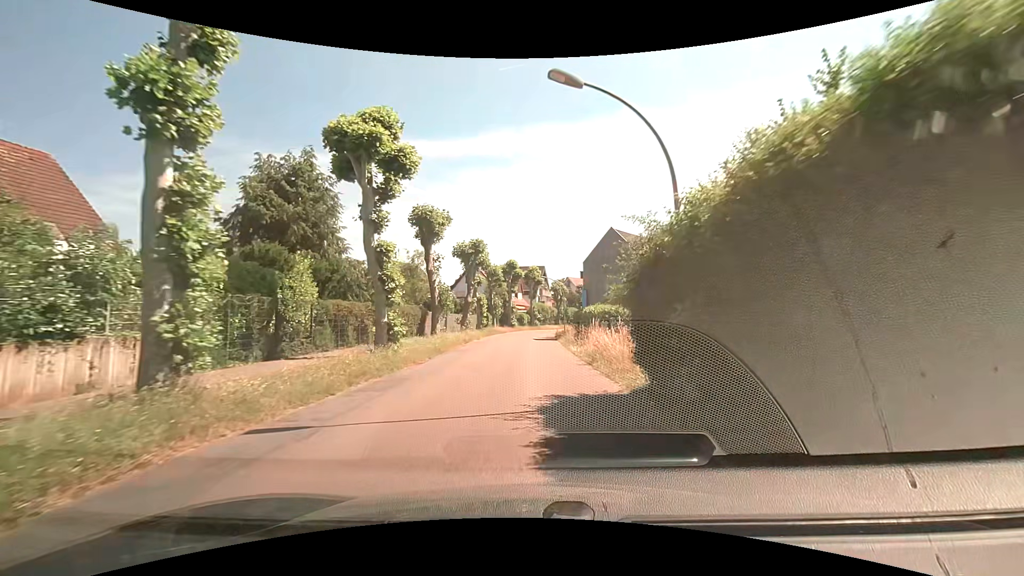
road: tertiary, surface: asphalt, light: Day
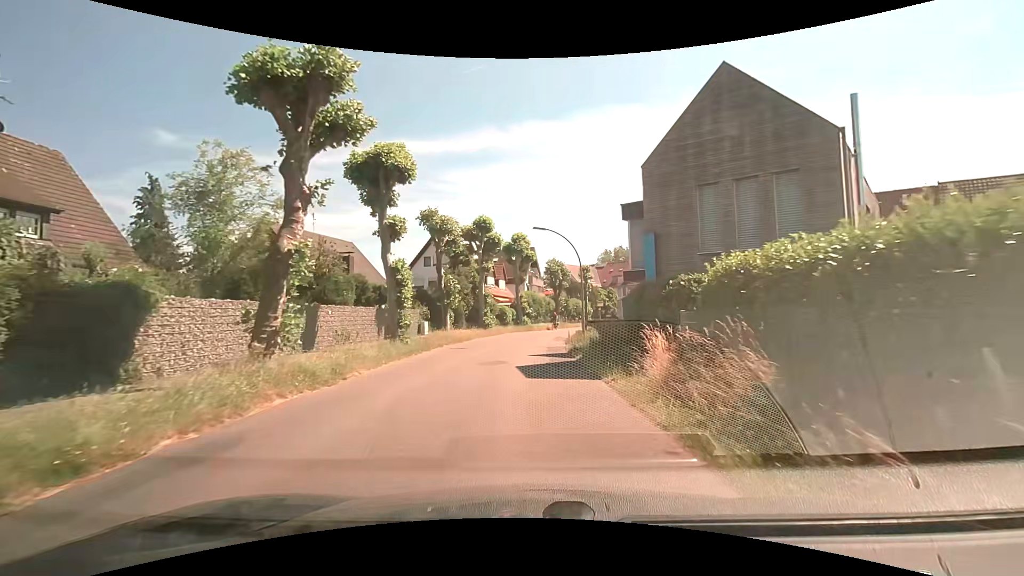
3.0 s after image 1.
(+0.1, +26.6) m; +1°
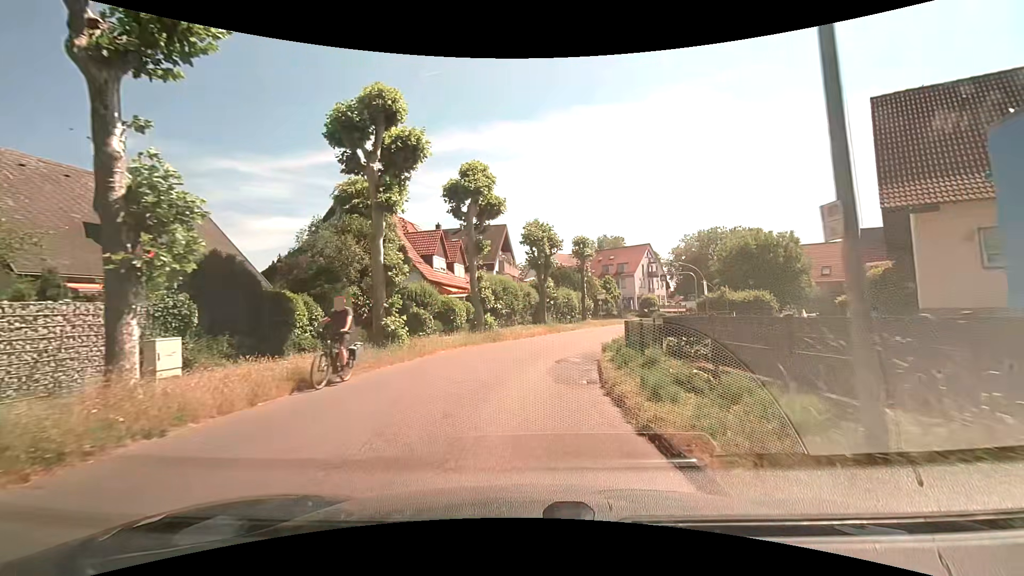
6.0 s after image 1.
(+0.5, +22.5) m; +3°
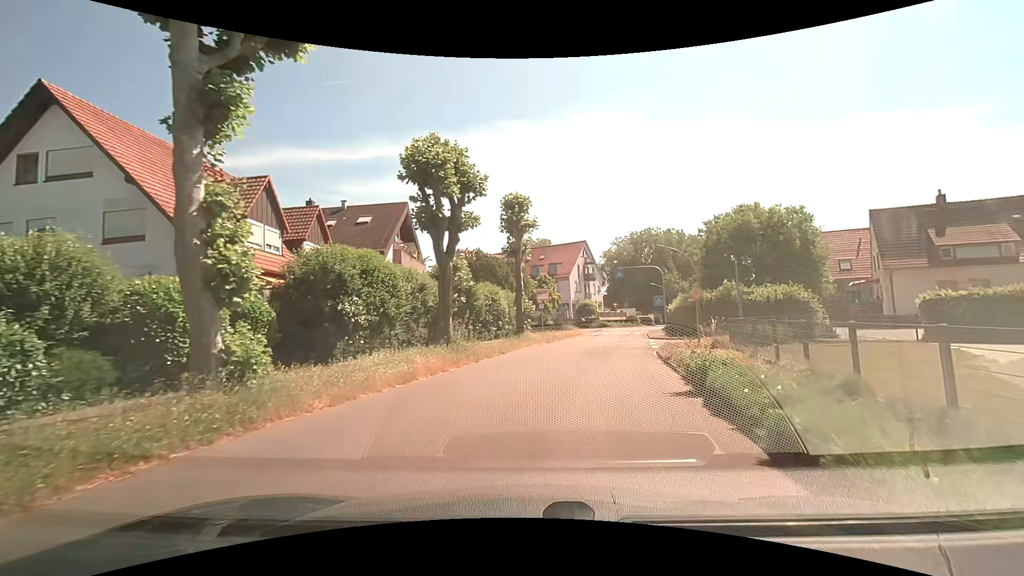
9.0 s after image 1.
(+0.8, +18.2) m; +9°
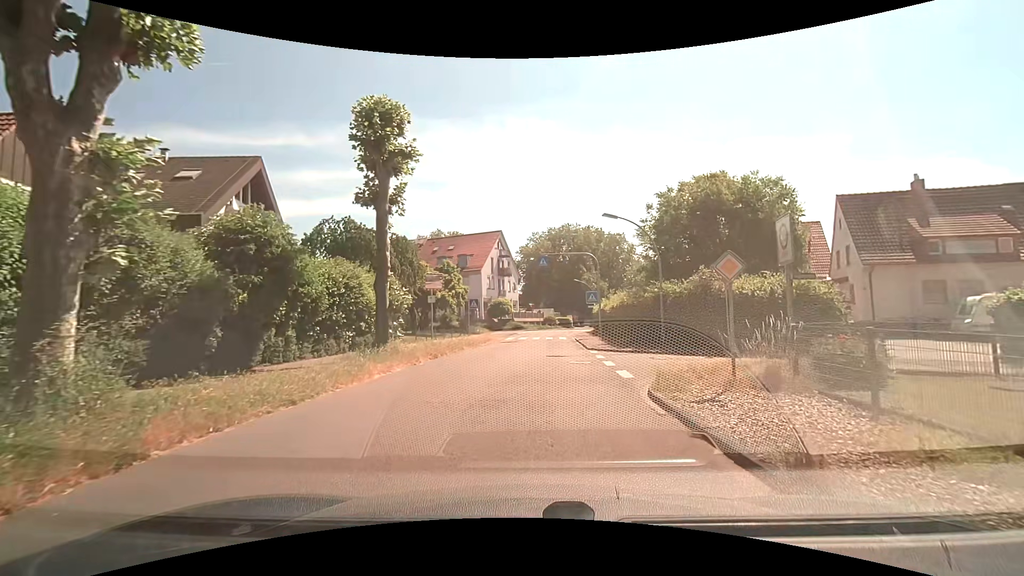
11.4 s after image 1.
(+1.1, +11.4) m; +10°
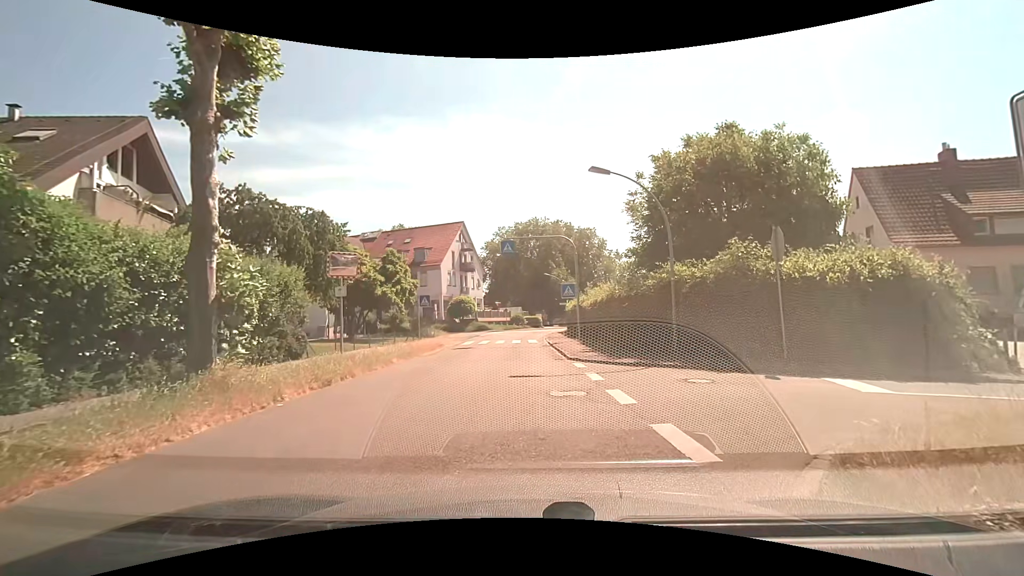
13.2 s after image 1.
(+0.2, +6.6) m; +3°
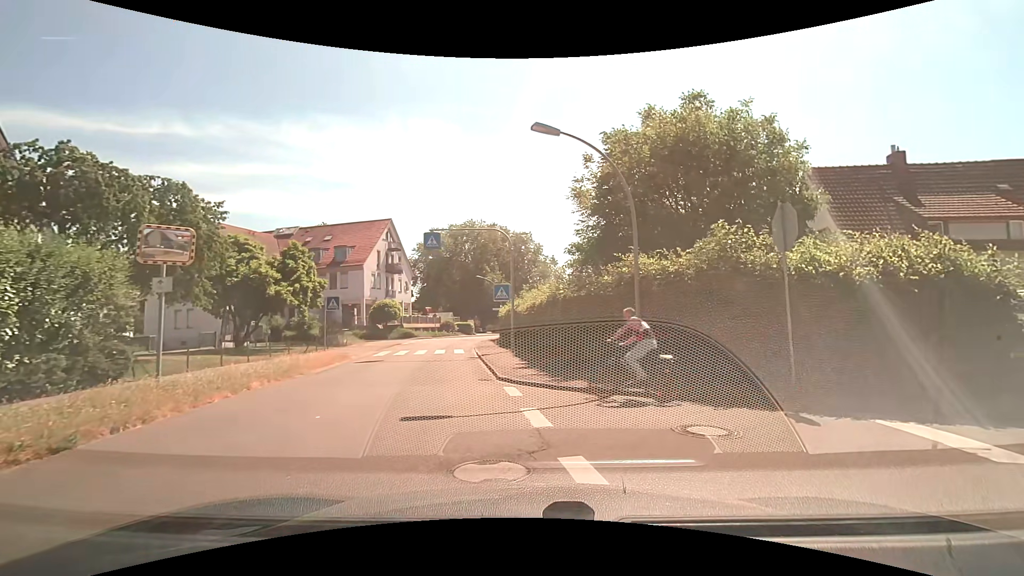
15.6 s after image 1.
(+0.2, +4.2) m; +6°
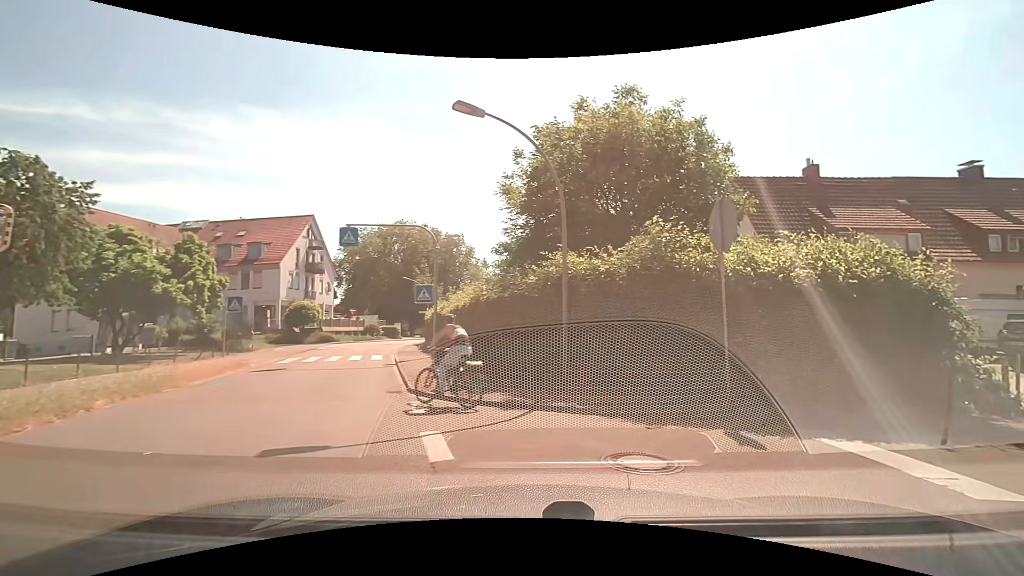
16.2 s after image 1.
(+0.1, +1.4) m; +9°
